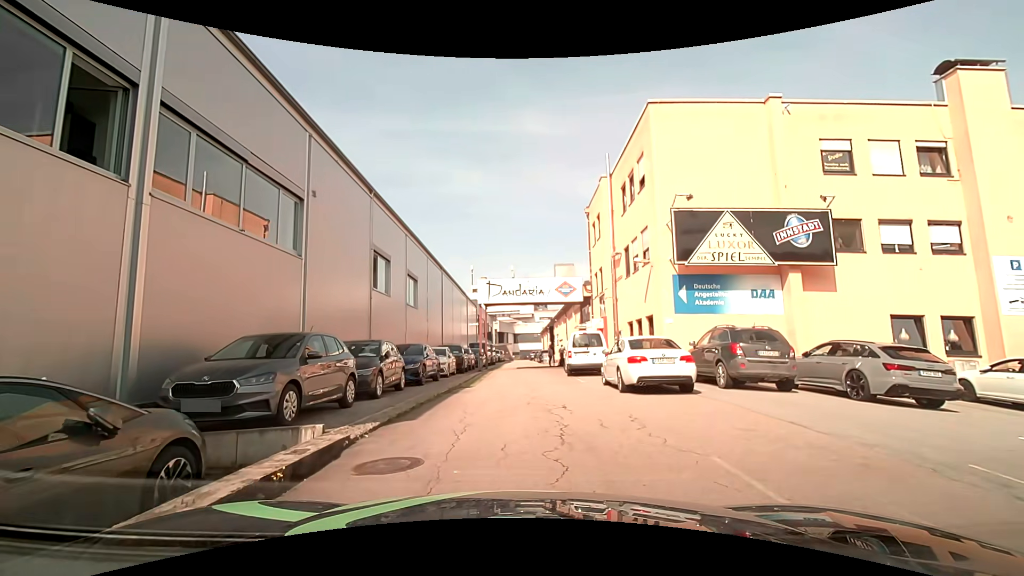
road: residential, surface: asphalt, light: Day
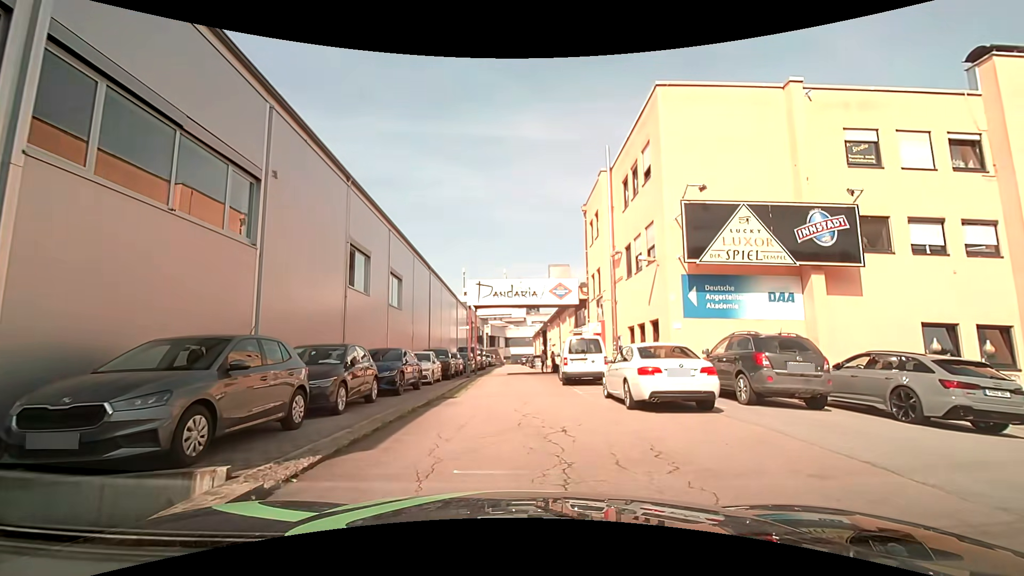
(0.0, +1.9) m; 0°
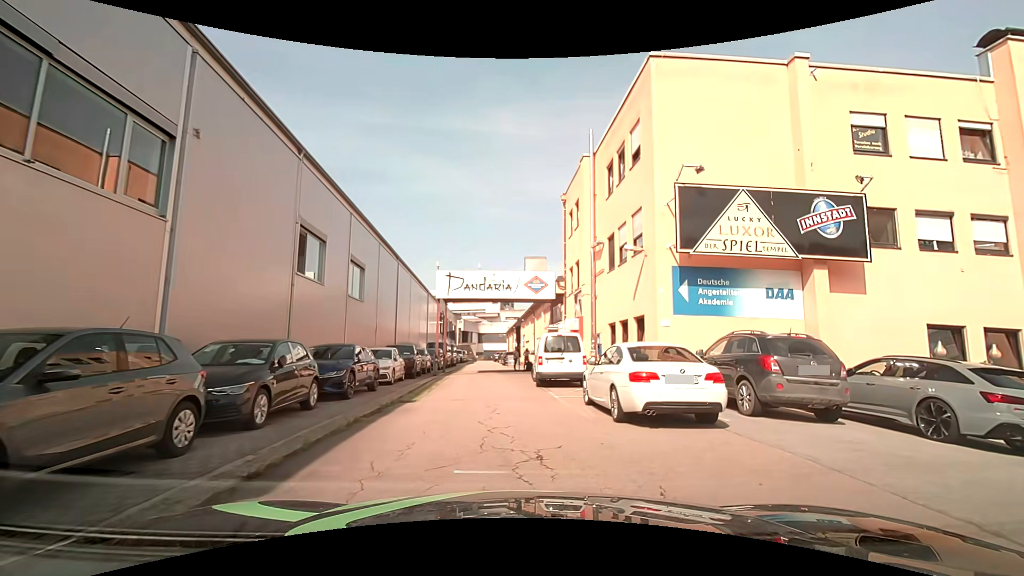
(0.0, +1.9) m; +3°
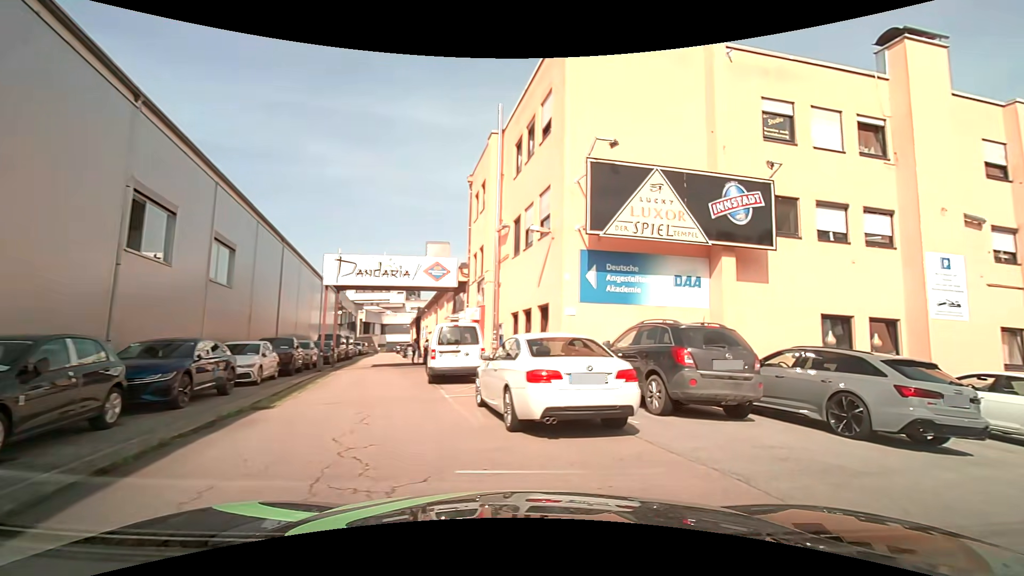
(+0.1, +1.8) m; +9°
